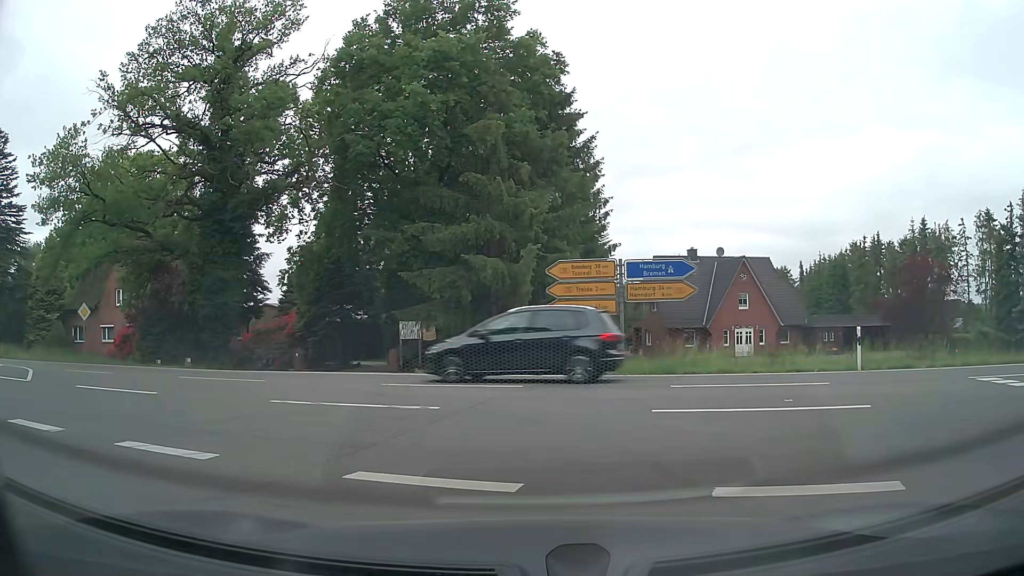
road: tertiary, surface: asphalt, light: Day
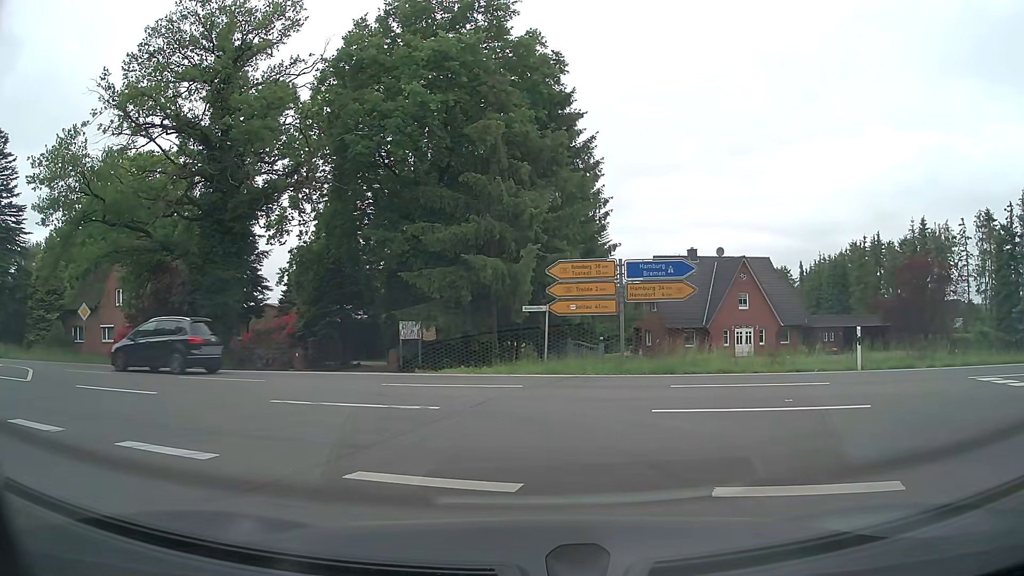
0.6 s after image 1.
(0.0, 0.0) m; 0°
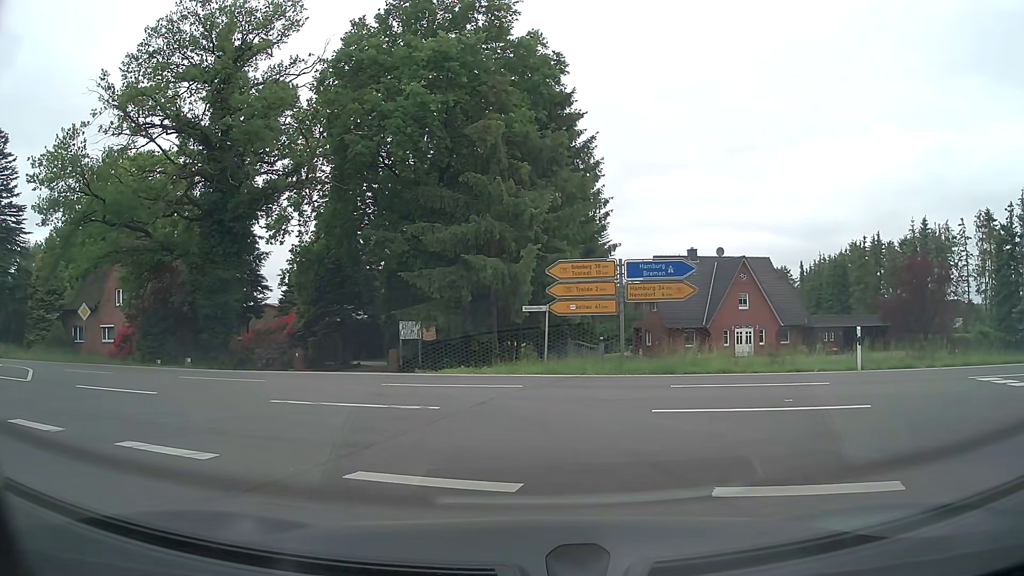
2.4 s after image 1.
(0.0, 0.0) m; 0°
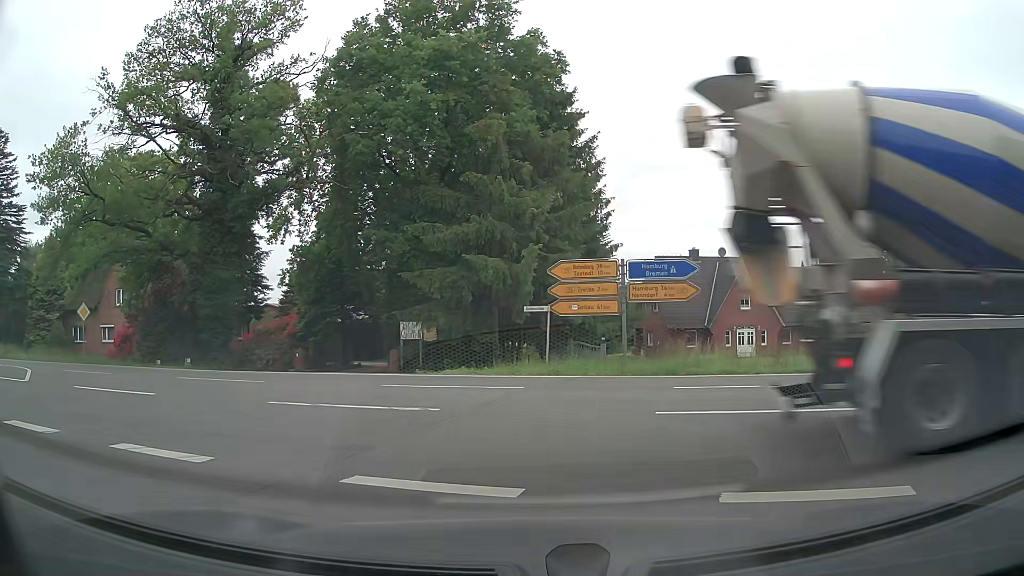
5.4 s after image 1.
(0.0, +0.1) m; 0°
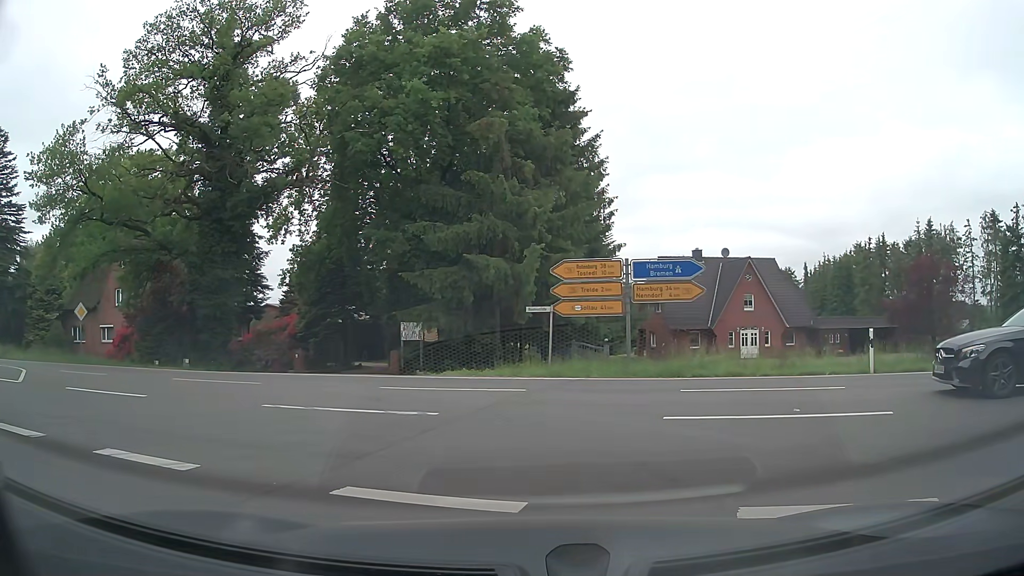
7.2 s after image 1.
(0.0, +0.4) m; 0°
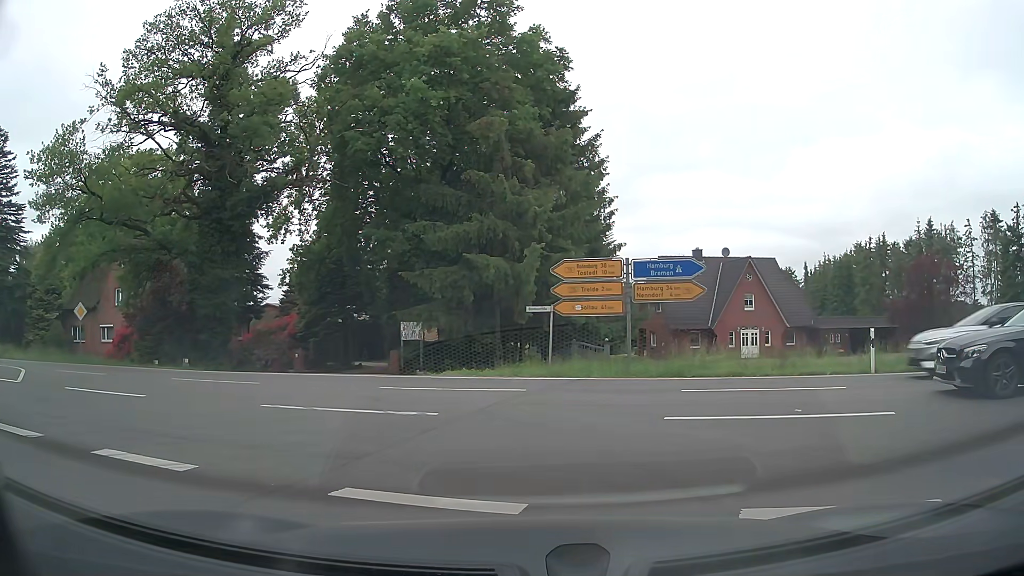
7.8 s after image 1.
(0.0, +0.1) m; 0°
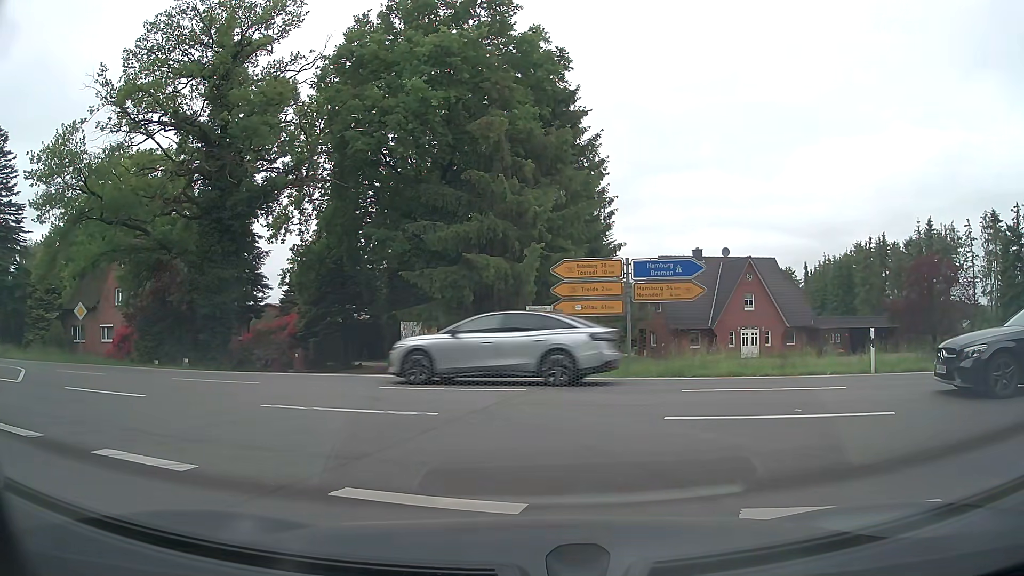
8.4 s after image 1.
(0.0, 0.0) m; 0°
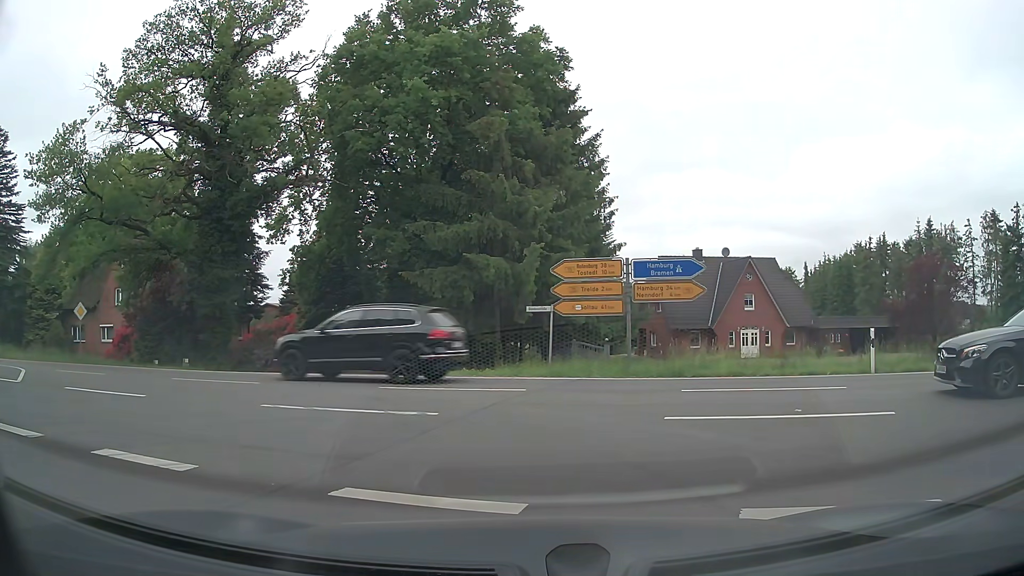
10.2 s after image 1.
(0.0, 0.0) m; 0°
